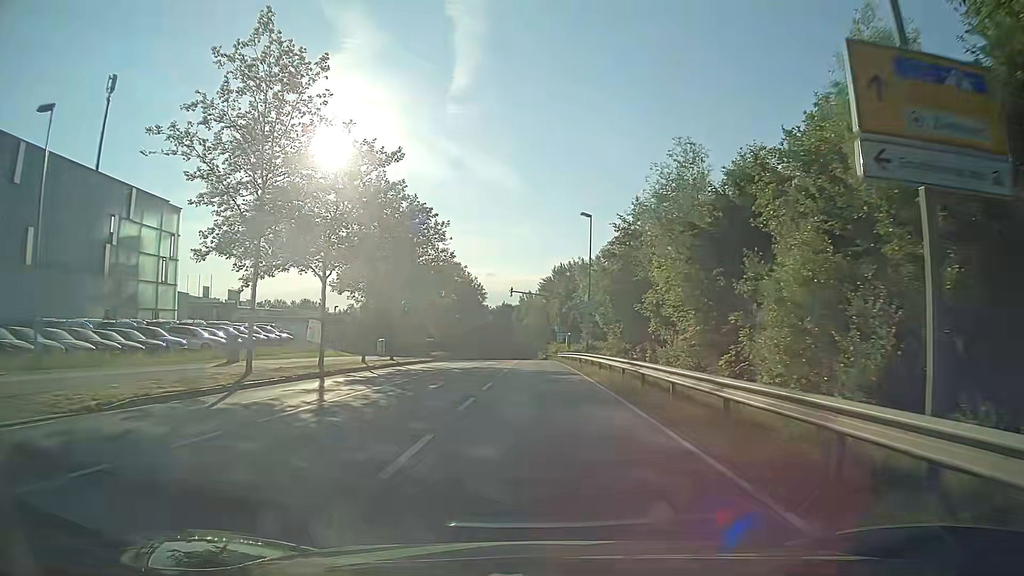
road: secondary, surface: asphalt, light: Day
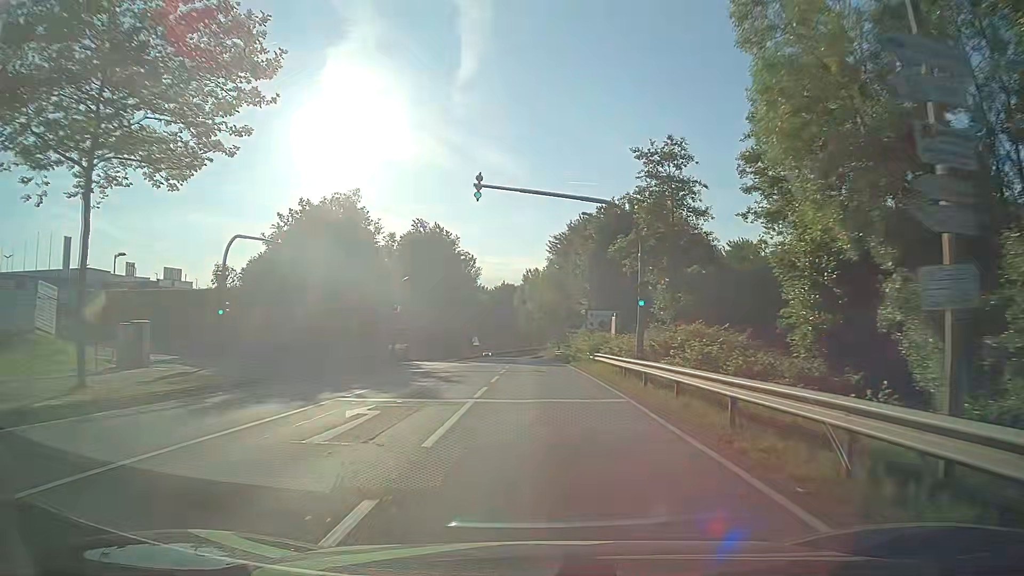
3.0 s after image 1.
(-0.1, +40.2) m; -1°
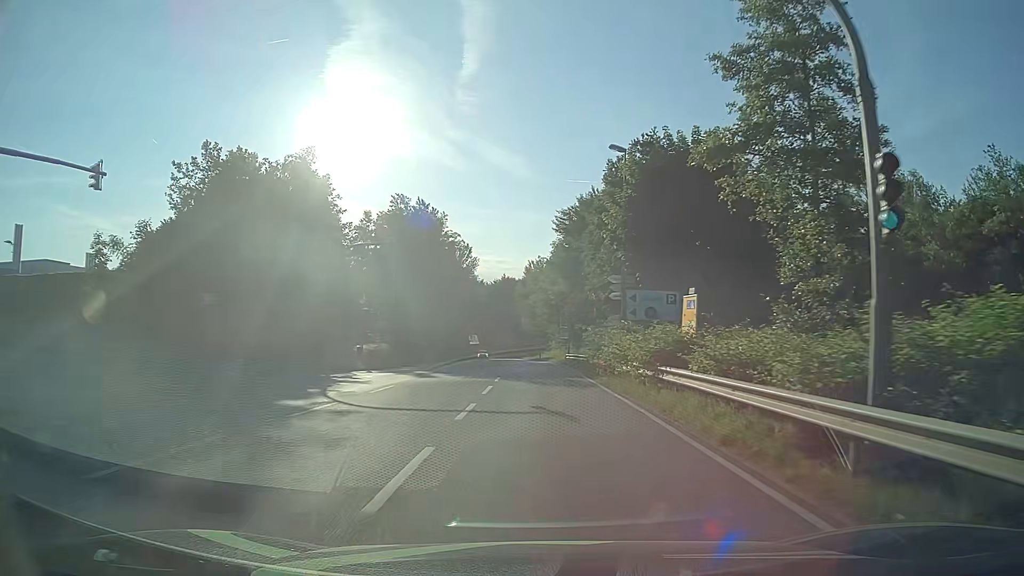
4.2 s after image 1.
(0.0, +16.1) m; 0°
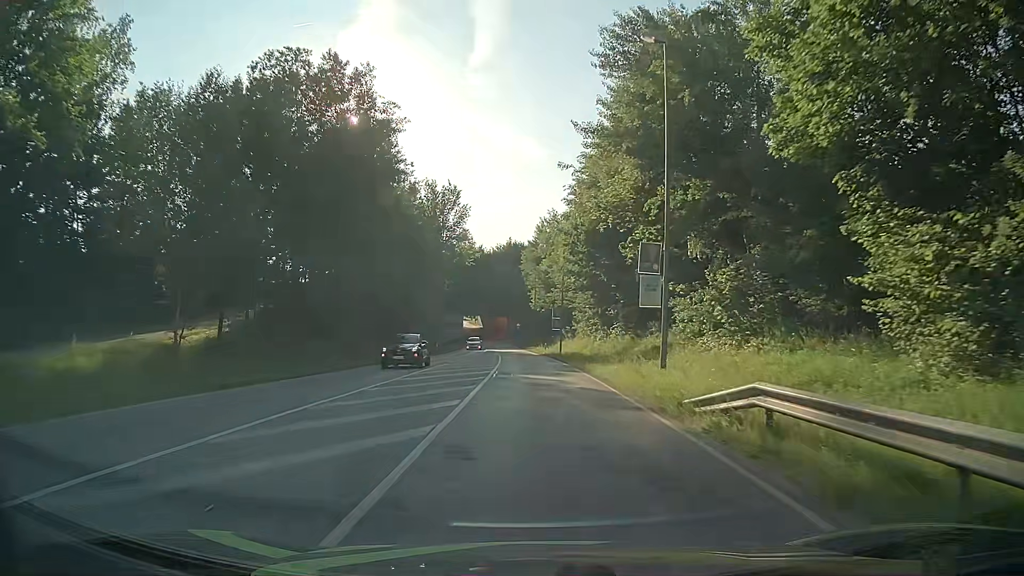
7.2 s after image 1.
(-0.2, +40.2) m; -1°
(0, +10) (0, +20) (0, +30) (0, +40) (-1, +50) (-1, +60) (-2, +70) (-3, +80) (-3, +90) (-4, +100) m
